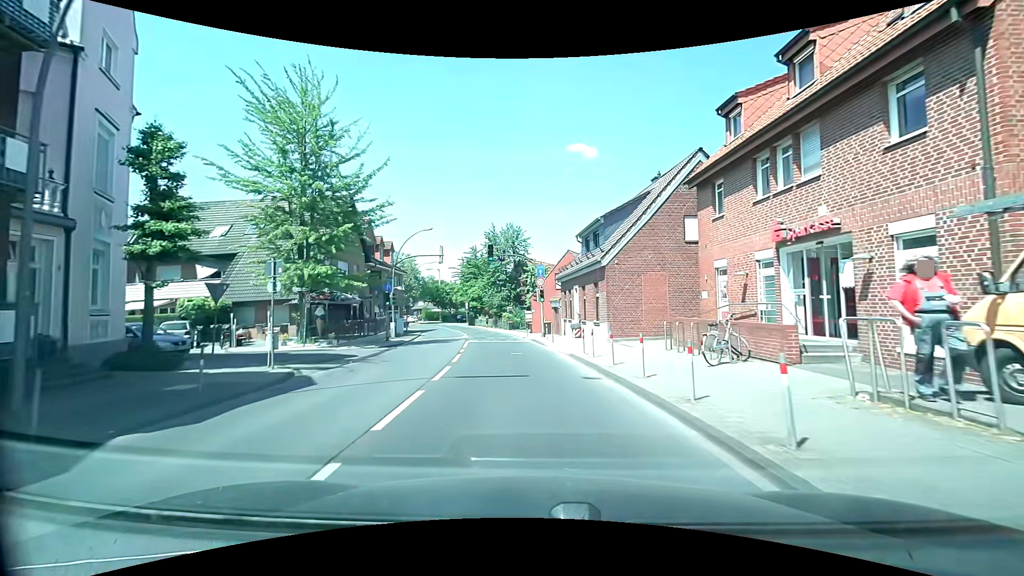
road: secondary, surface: asphalt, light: Day
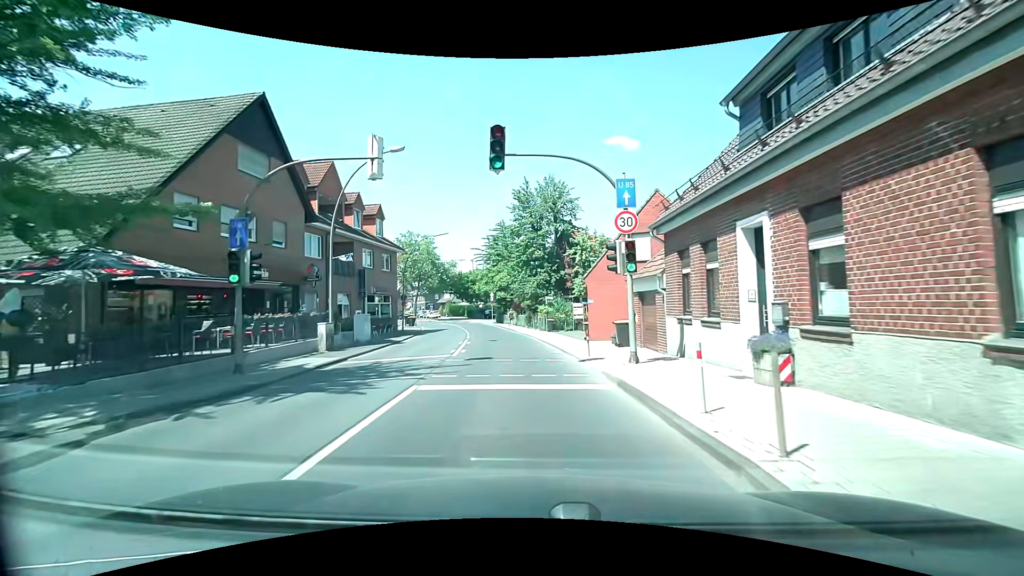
(-0.8, +19.6) m; -5°
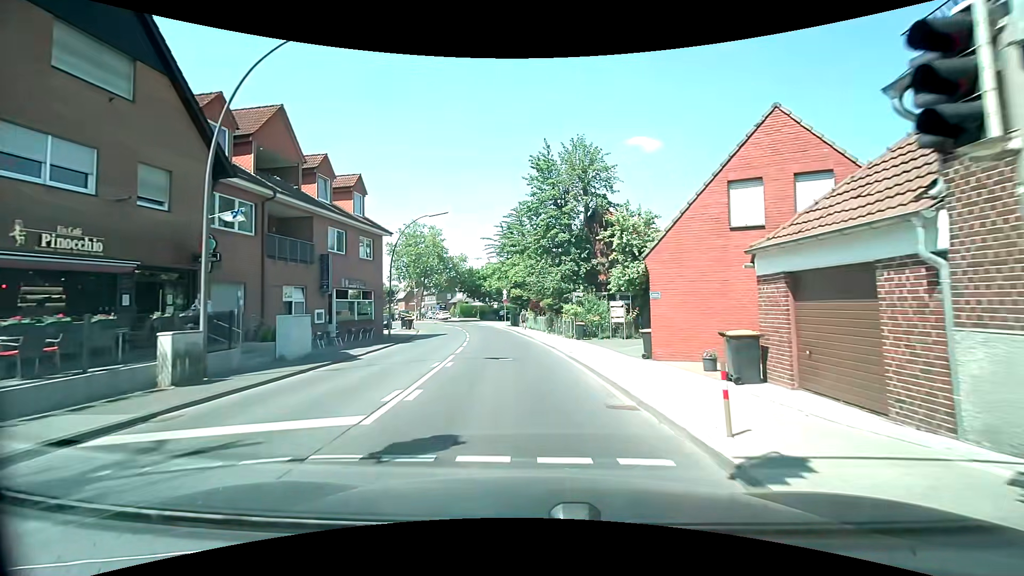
(-0.2, +9.8) m; -3°
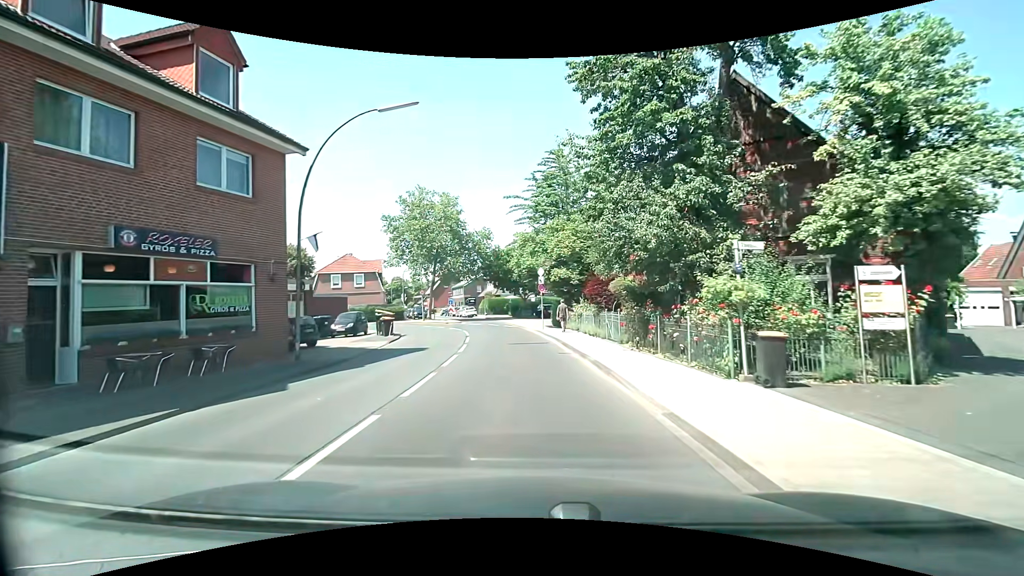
(-0.4, +18.8) m; -3°
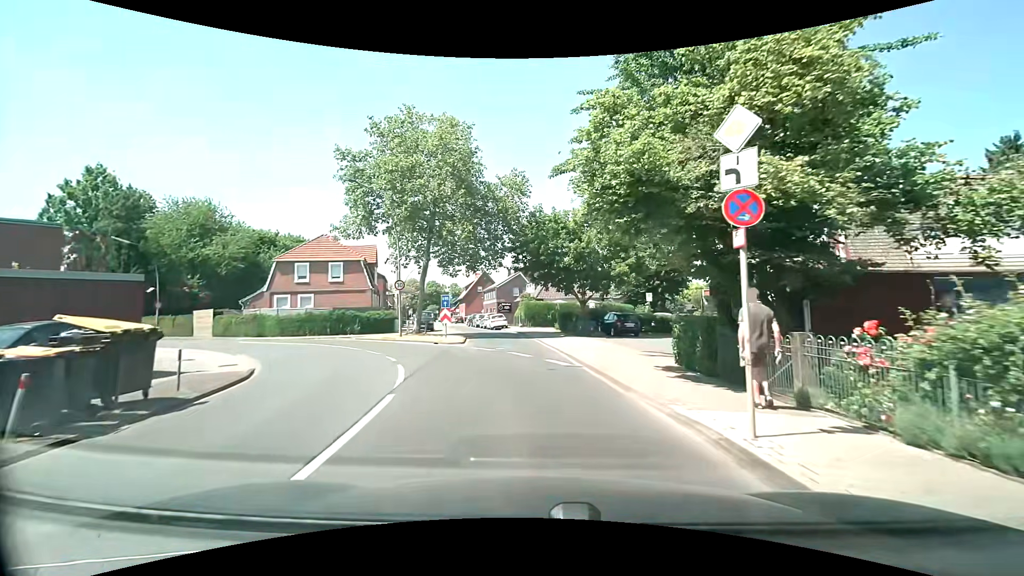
(-1.4, +22.9) m; -6°
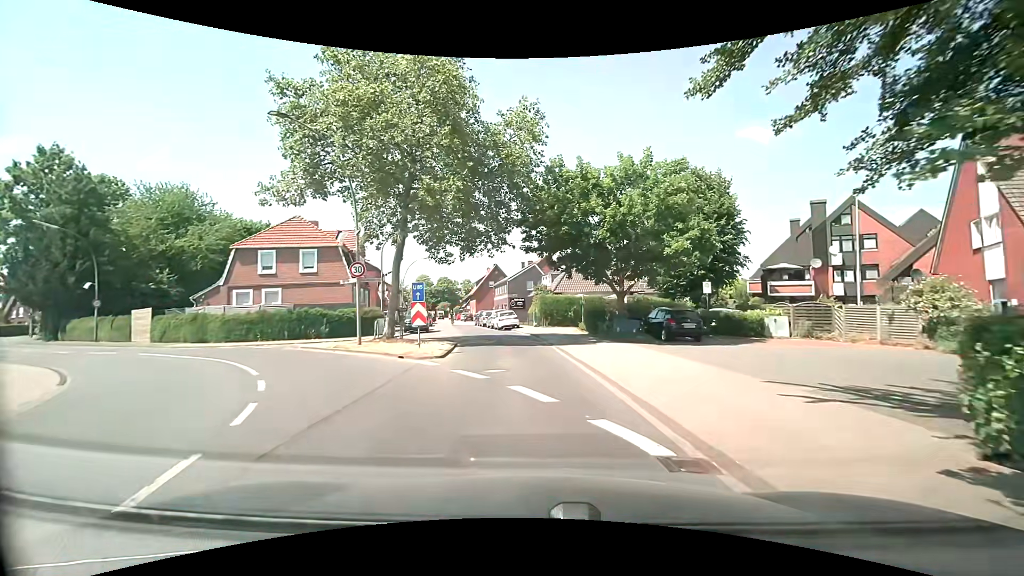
(0.0, +8.8) m; -1°
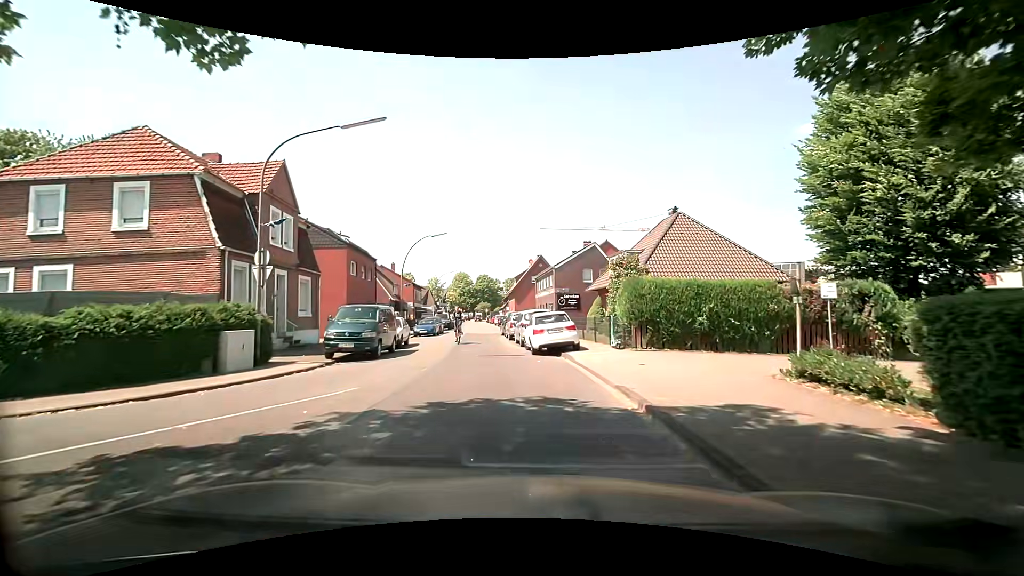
(-0.8, +21.1) m; -5°
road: residential
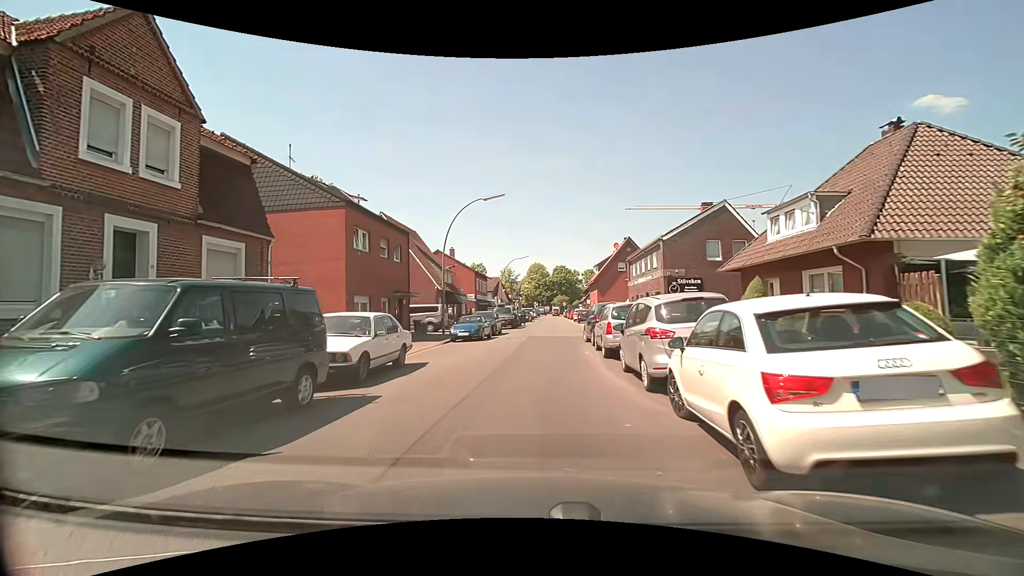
(-0.9, +13.2) m; -9°
(0, +10) (0, +20) (+1, +30) (+2, +40) (+2, +50) (+2, +60) (+3, +70) (+3, +80) (+3, +90) (+4, +100) m
